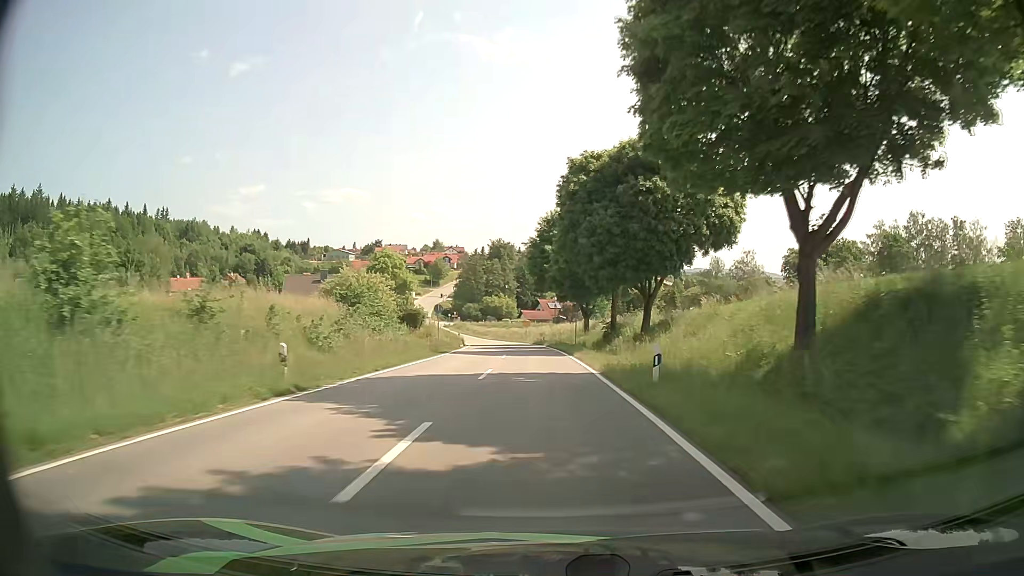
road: tertiary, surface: asphalt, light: Day
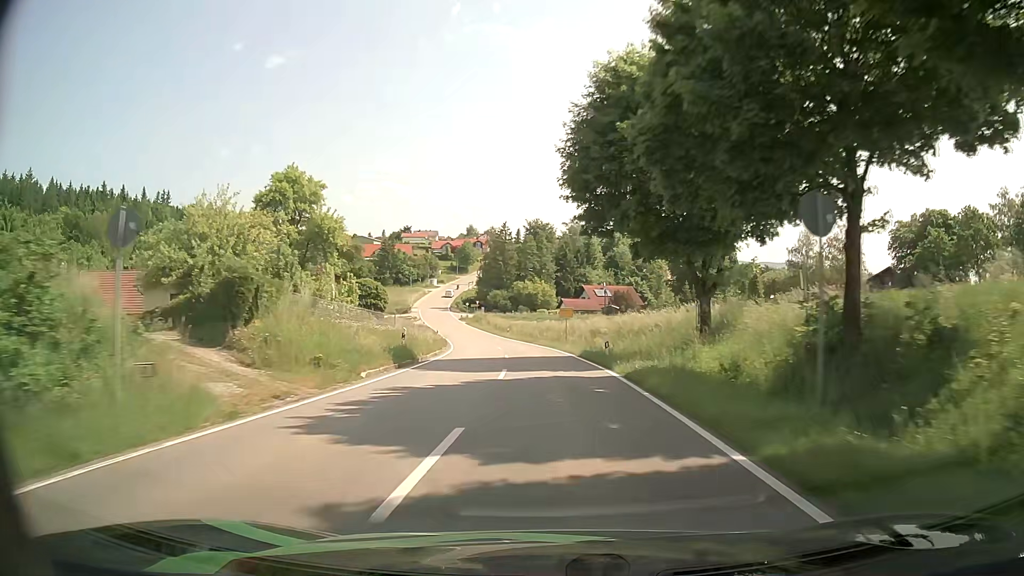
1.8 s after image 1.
(-1.0, +36.9) m; -4°
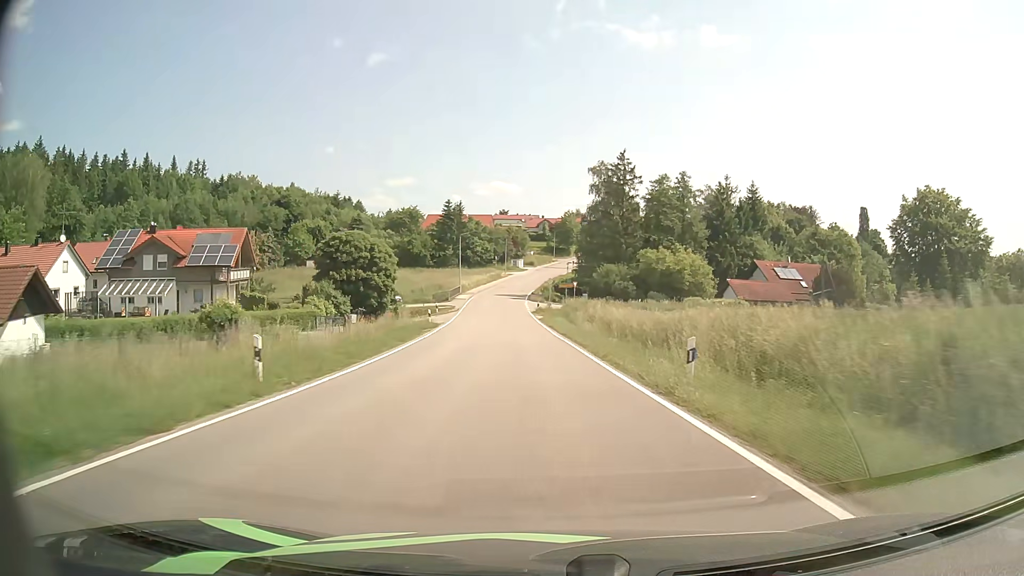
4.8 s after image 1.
(-4.7, +61.8) m; -9°
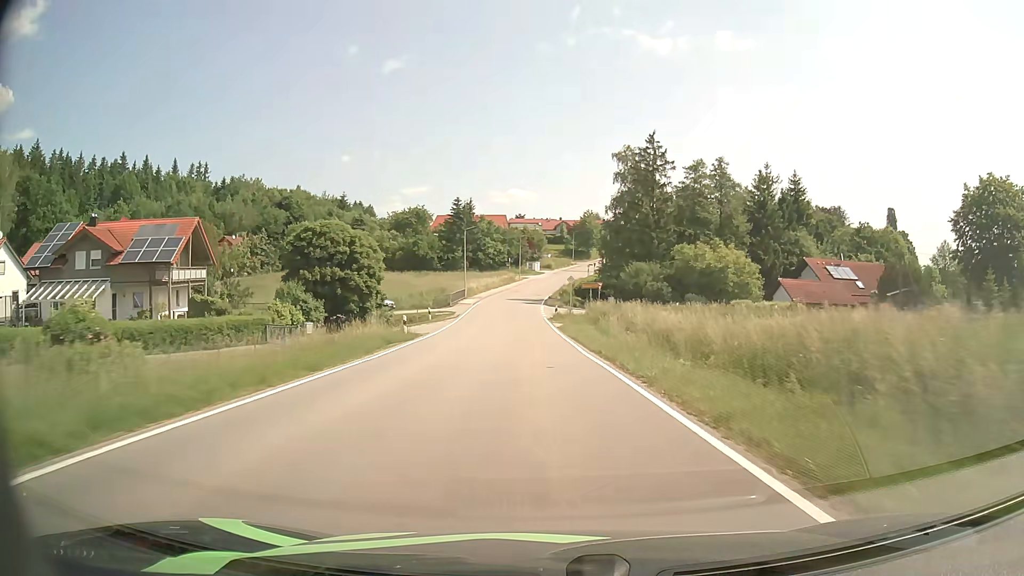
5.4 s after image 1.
(-0.2, +11.8) m; -2°
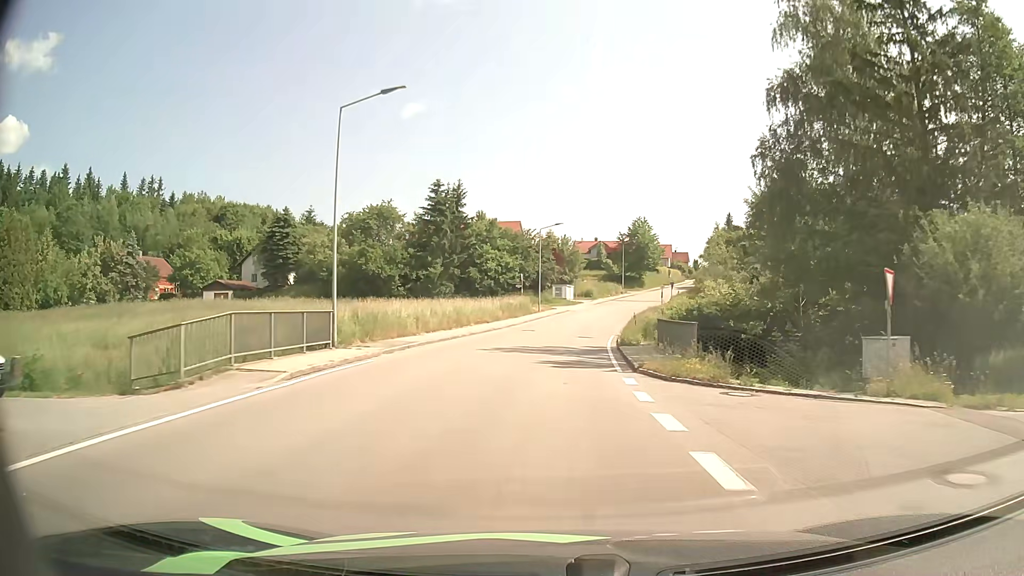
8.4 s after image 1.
(-2.0, +52.3) m; -2°
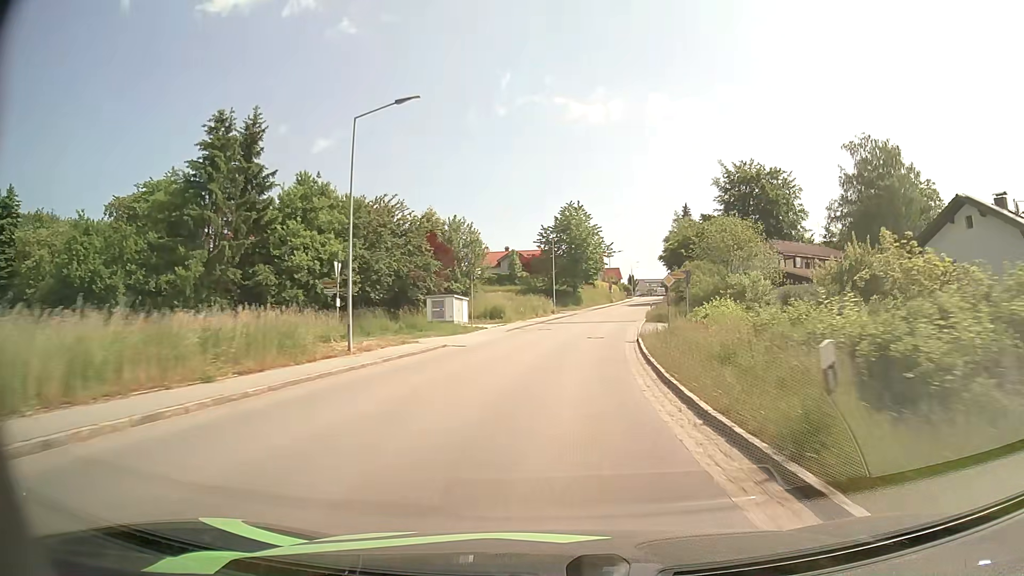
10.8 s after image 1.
(+2.2, +39.1) m; +7°
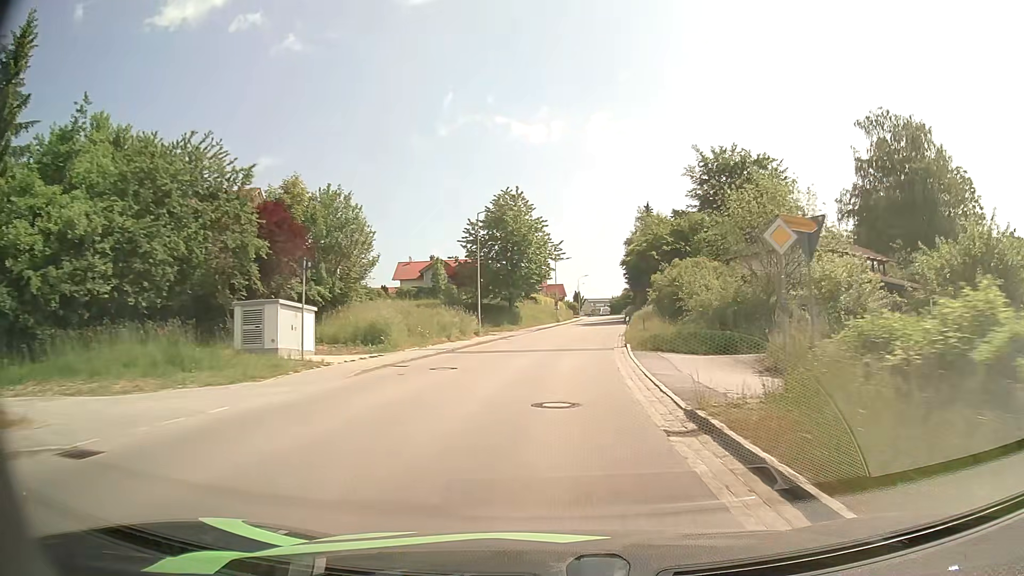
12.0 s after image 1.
(+0.9, +19.7) m; +5°
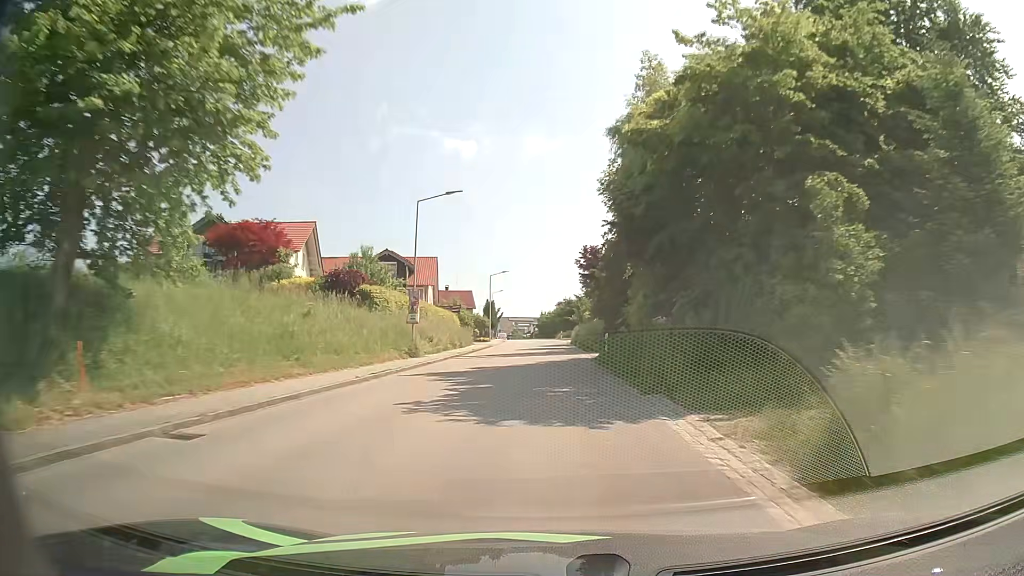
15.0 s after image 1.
(+3.6, +50.0) m; +7°
(0, +10) (0, +20) (0, +30) (0, +40) (0, +50) (0, +60) (0, +70) (0, +80) (-1, +90) (-1, +100) m
